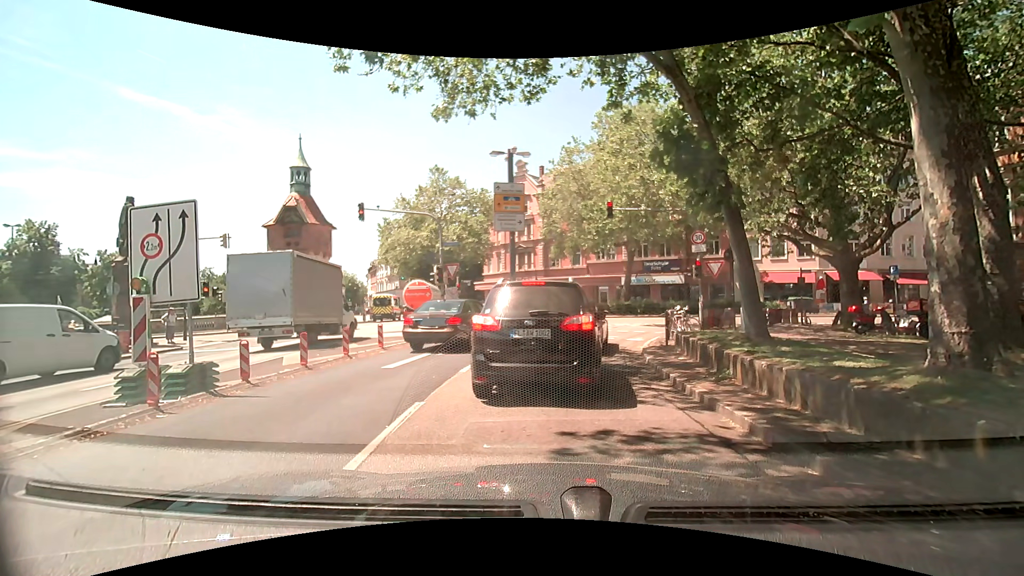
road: primary_link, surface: asphalt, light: Day
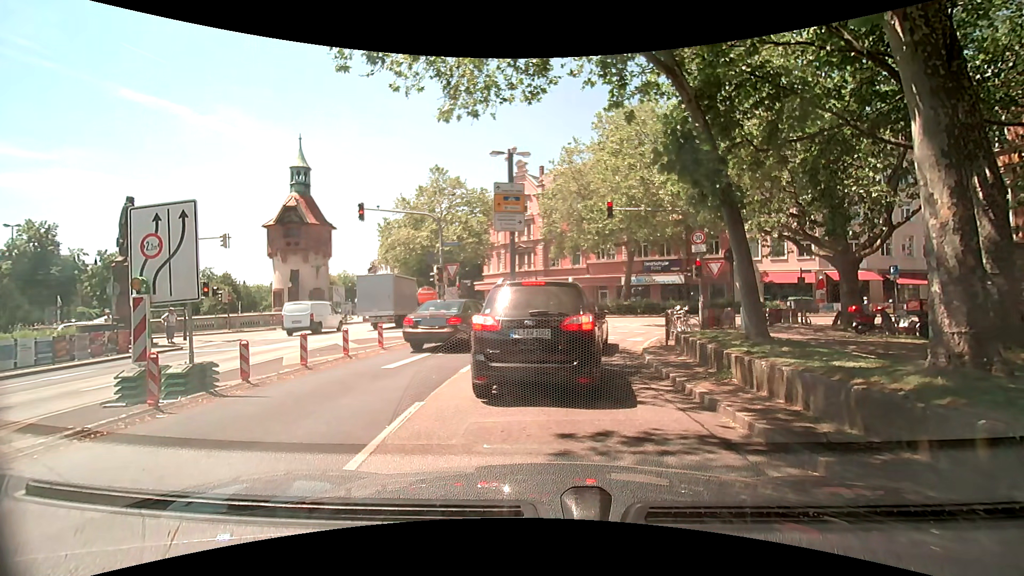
(0.0, 0.0) m; 0°
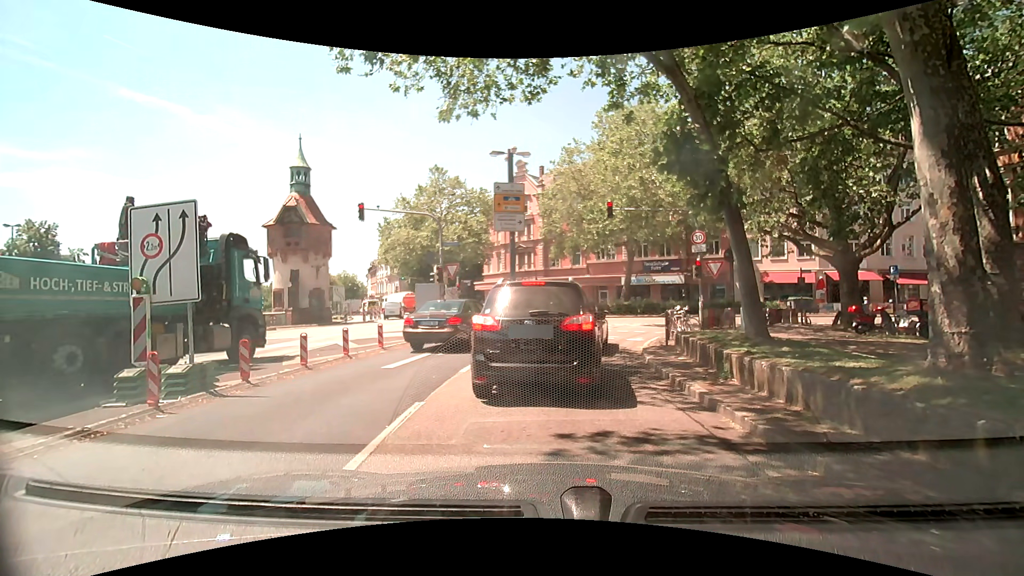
(0.0, 0.0) m; 0°
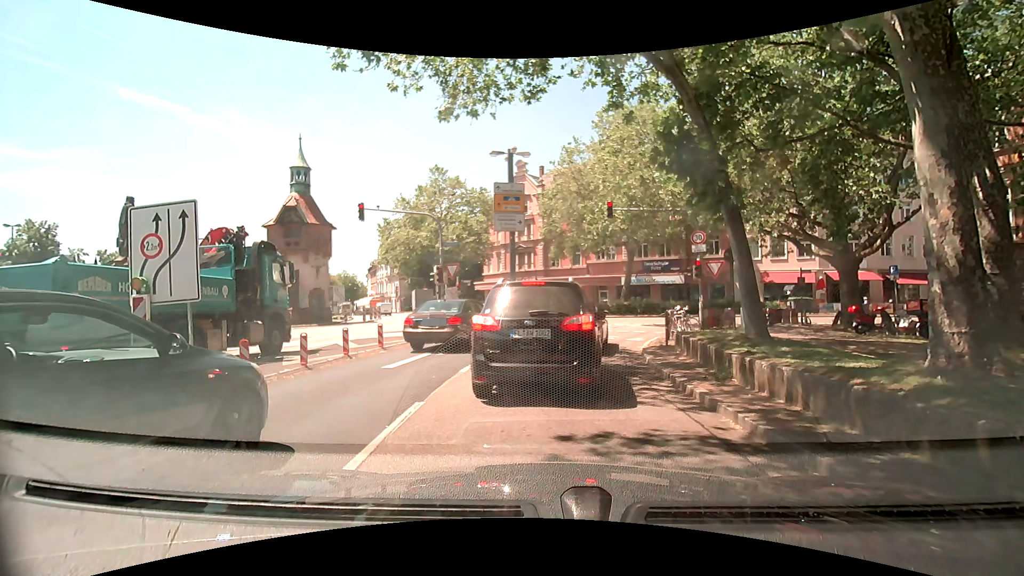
(0.0, 0.0) m; 0°
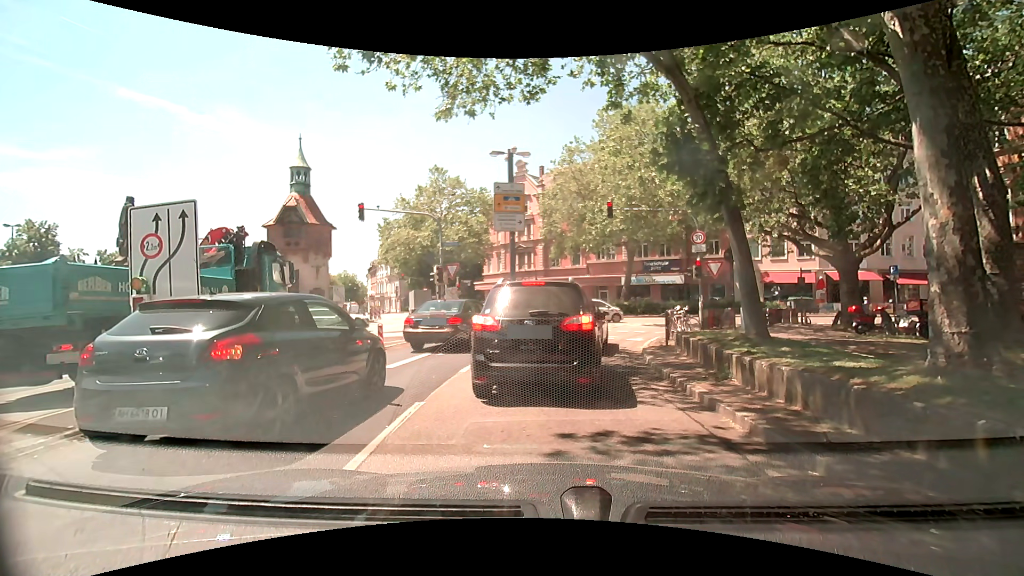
(0.0, 0.0) m; 0°
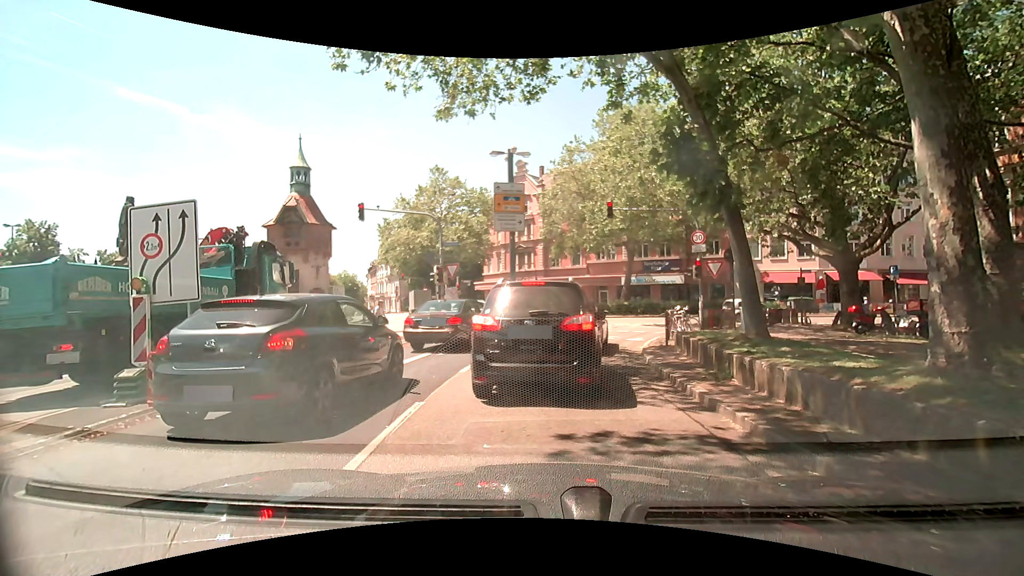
(0.0, 0.0) m; 0°
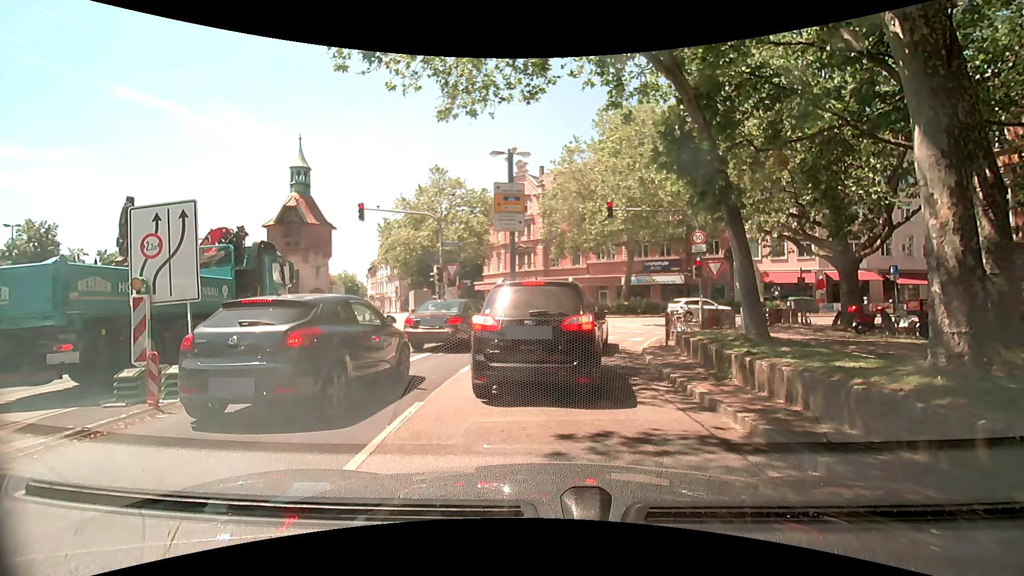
(0.0, 0.0) m; 0°
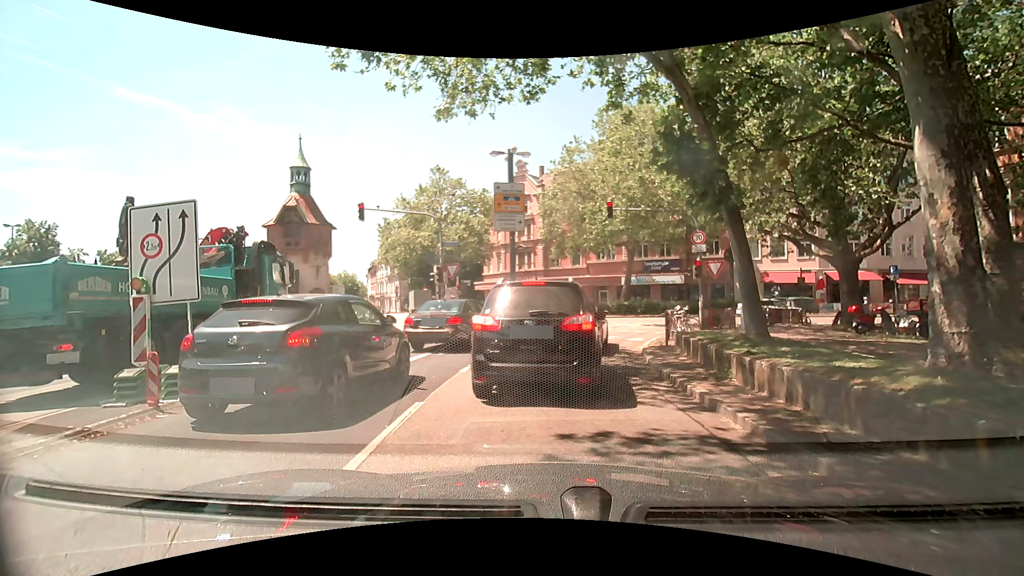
(0.0, 0.0) m; 0°
